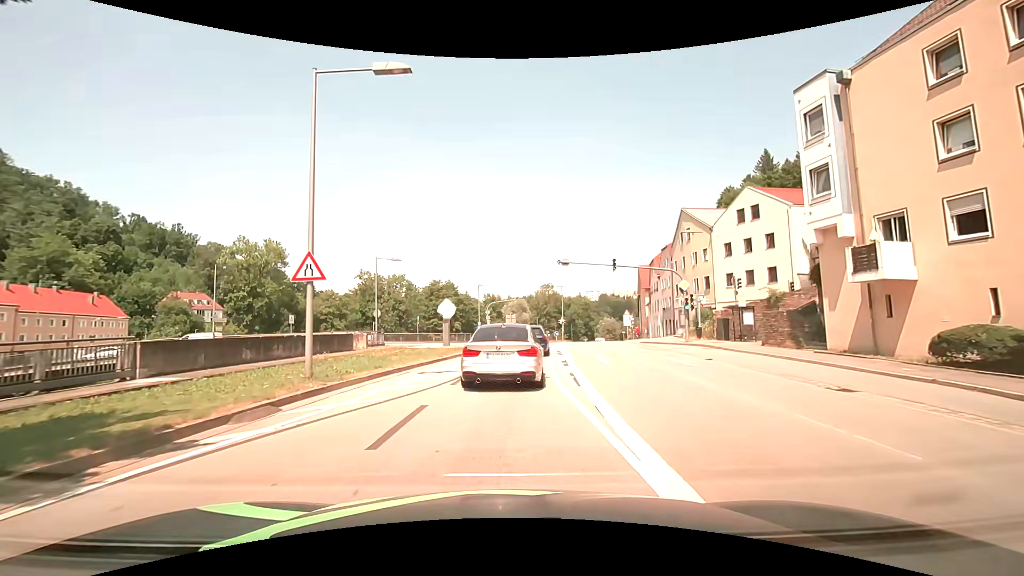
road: primary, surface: asphalt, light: Day
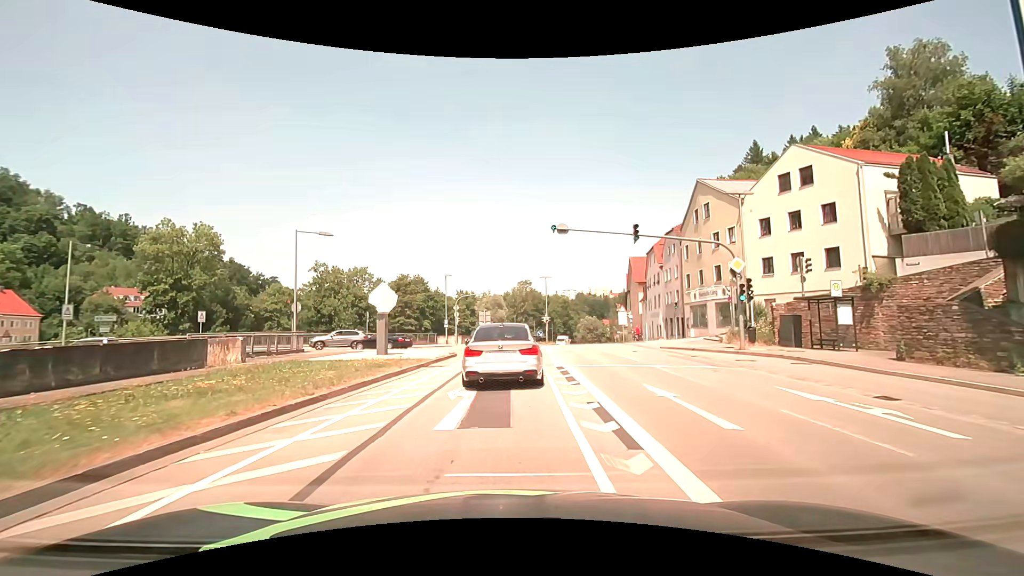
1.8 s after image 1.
(+0.3, +11.9) m; +3°
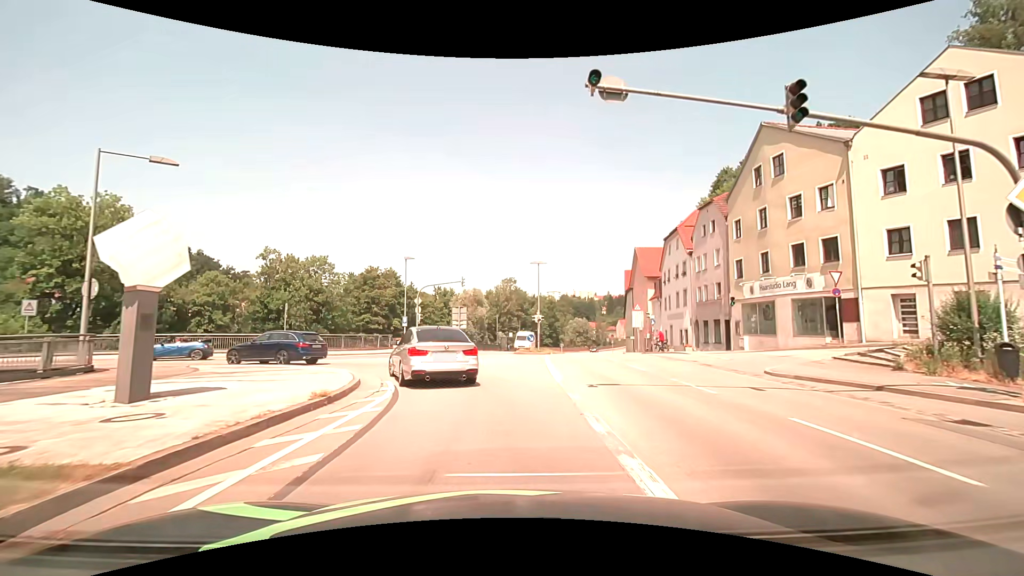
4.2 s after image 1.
(+0.2, +14.7) m; +1°
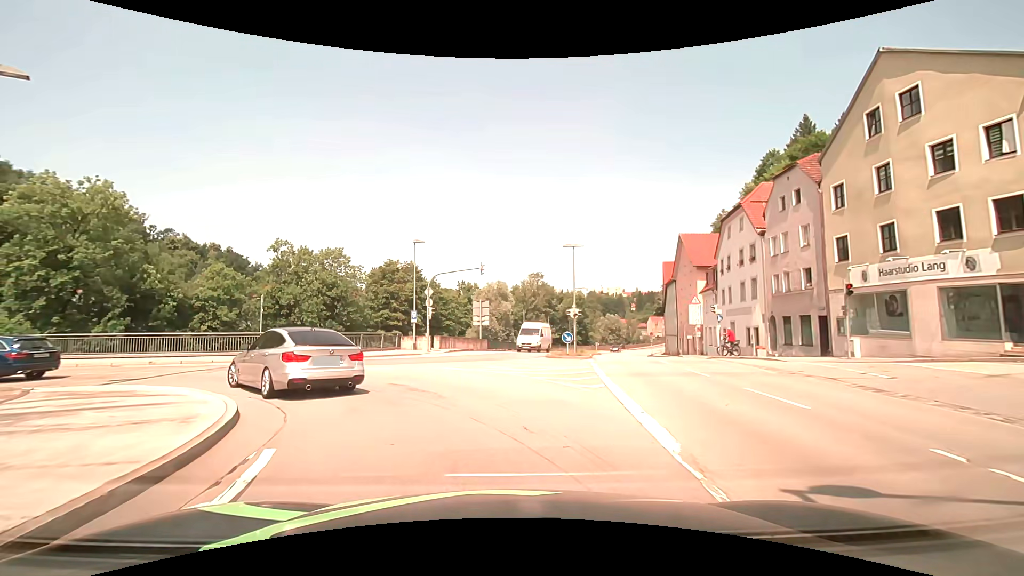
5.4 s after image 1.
(0.0, +7.7) m; -3°
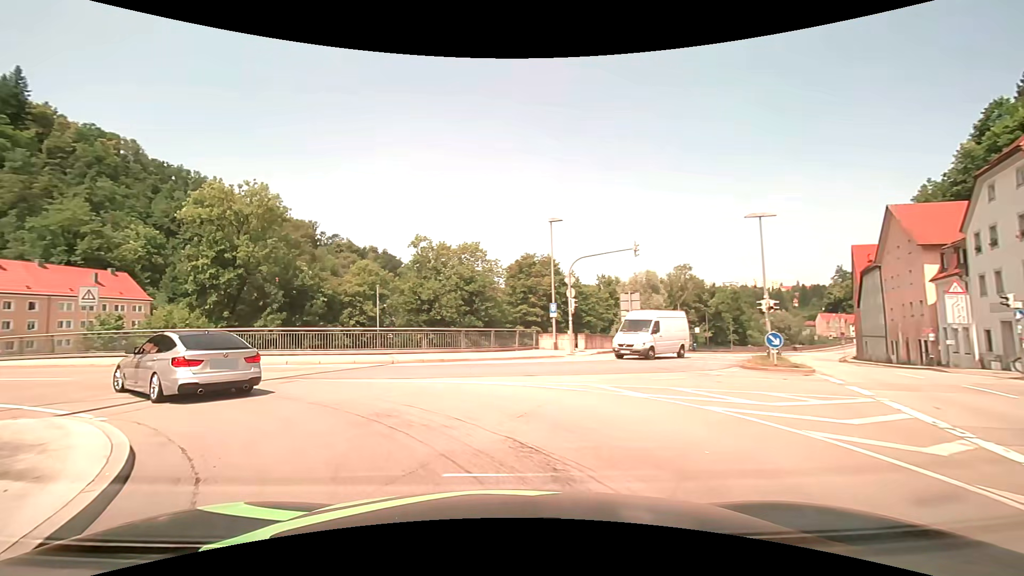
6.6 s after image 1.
(-0.8, +6.8) m; -15°
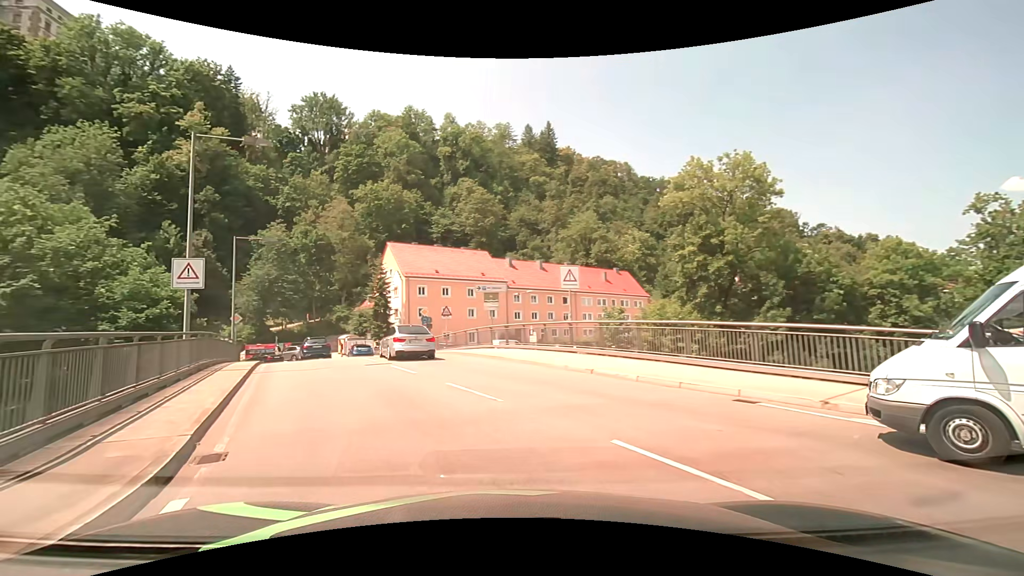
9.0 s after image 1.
(-5.3, +11.5) m; -53°
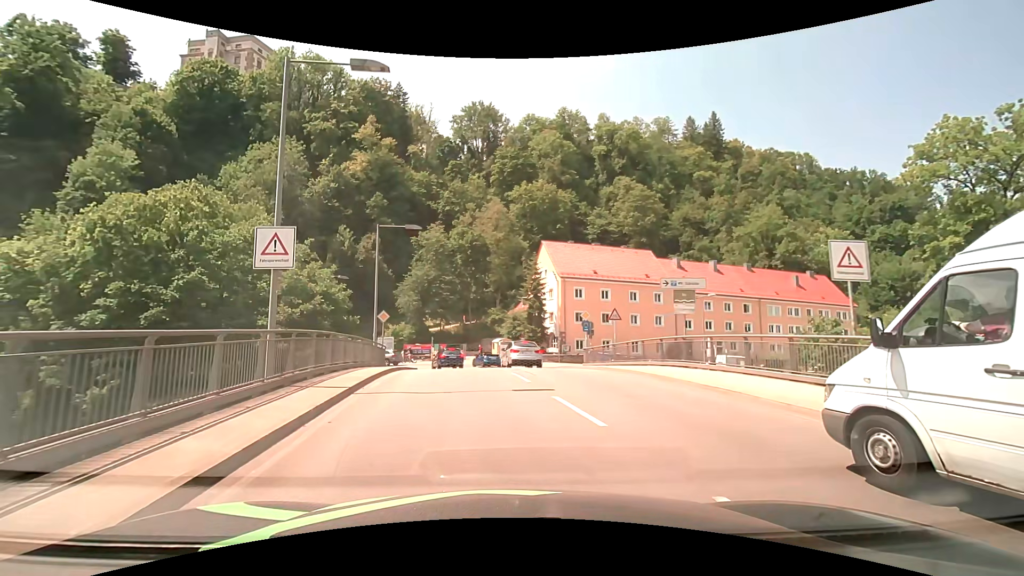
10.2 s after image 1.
(-1.1, +7.2) m; -16°
(-1, +10) (-2, +20) (-3, +30) (-5, +40) (-10, +48) (-18, +53) (-28, +53) (-38, +51) (-48, +49) (-57, +46) m
